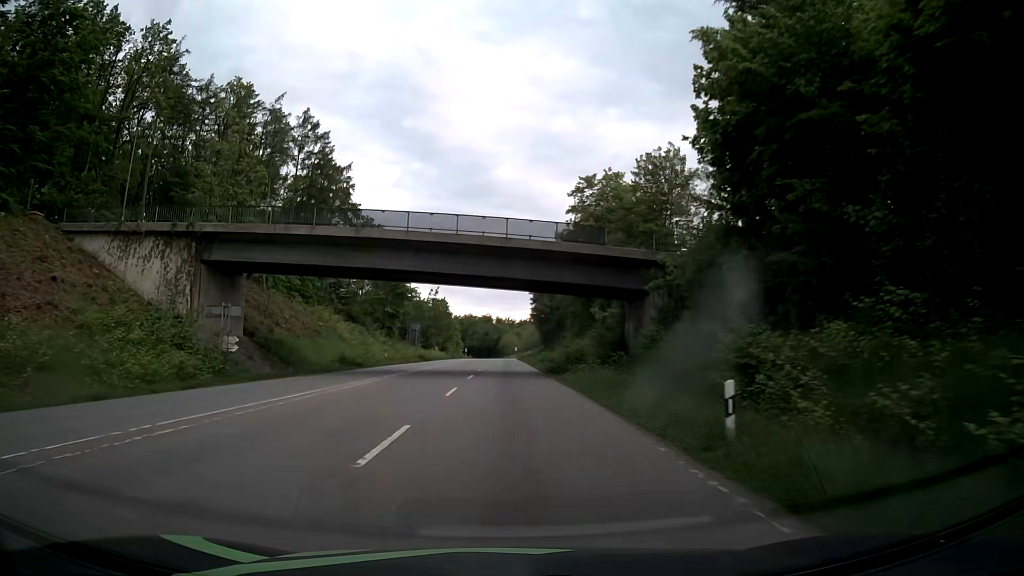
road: secondary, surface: asphalt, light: Day
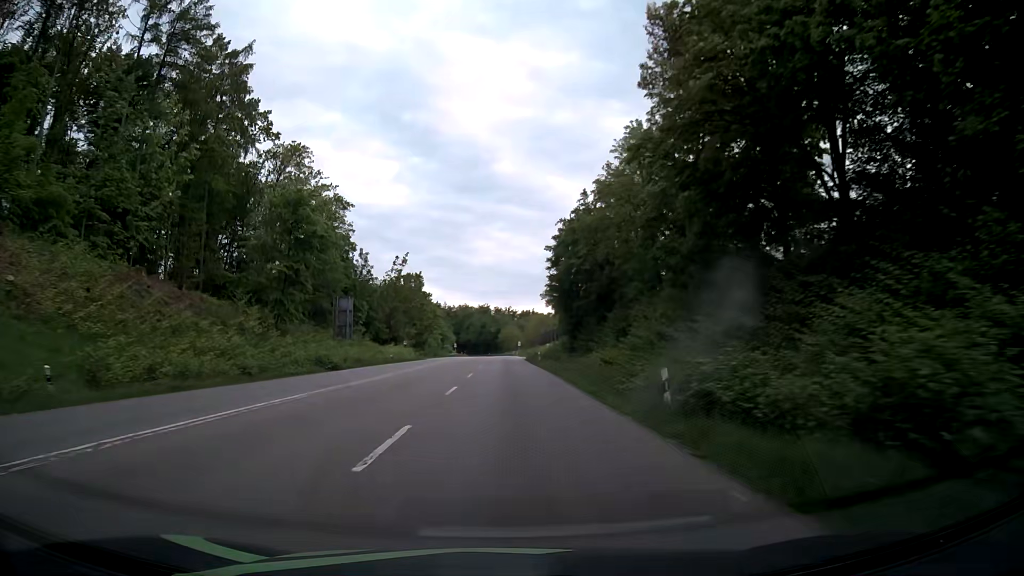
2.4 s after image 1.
(+0.1, +46.9) m; 0°
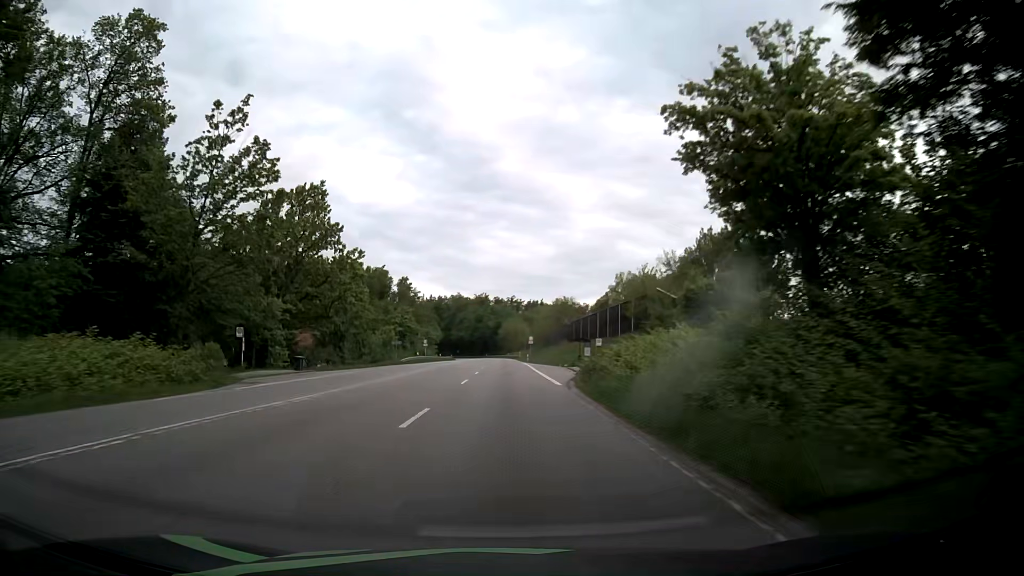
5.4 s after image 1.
(+0.5, +65.1) m; 0°
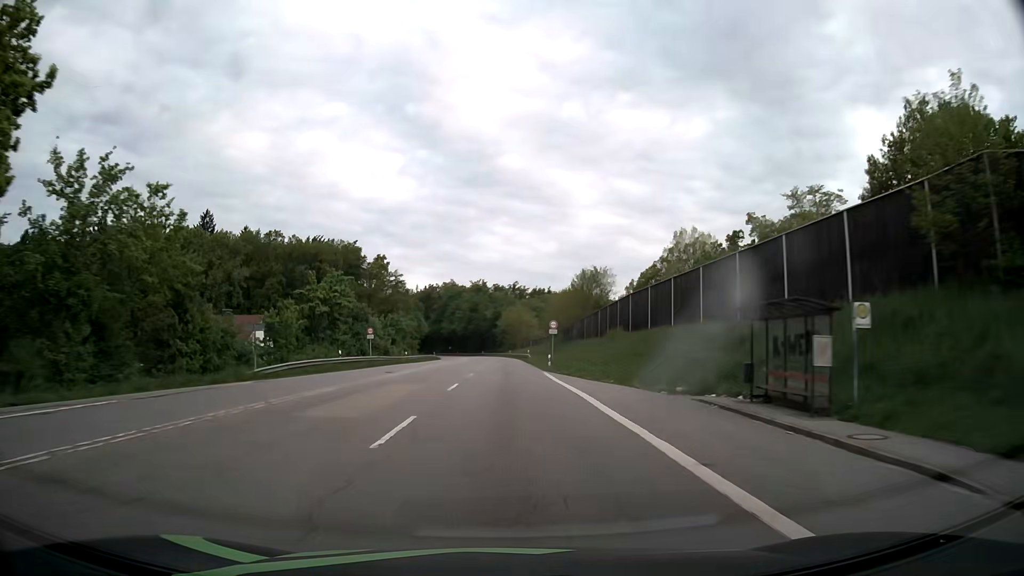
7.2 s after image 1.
(-0.1, +42.2) m; 0°
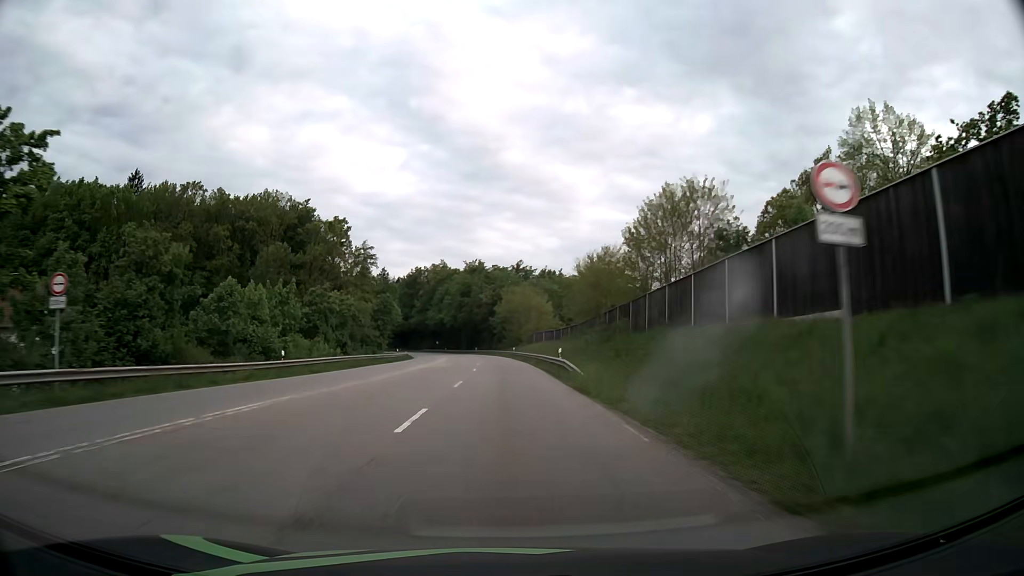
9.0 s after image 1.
(-0.1, +44.4) m; 0°
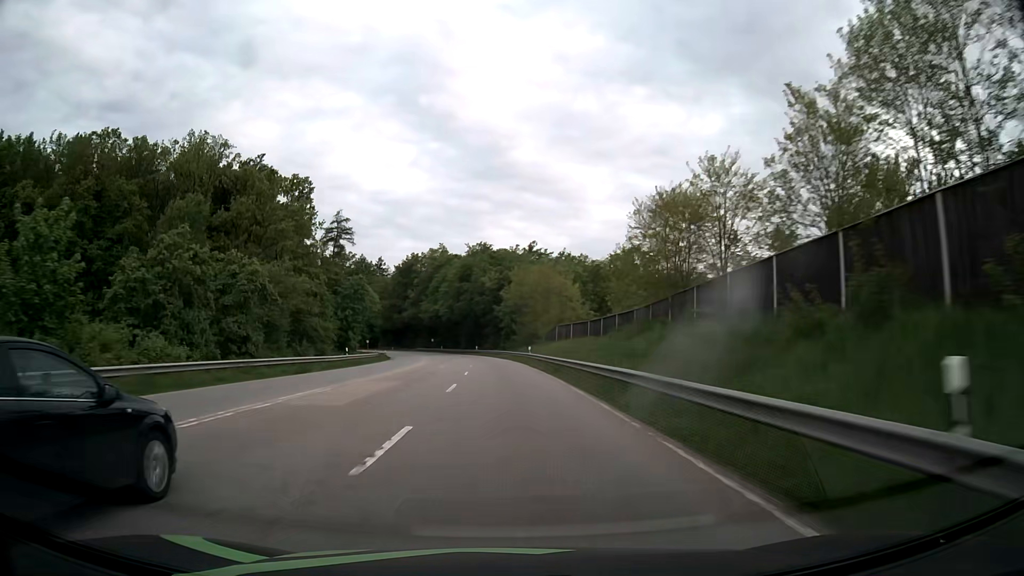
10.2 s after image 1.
(-0.1, +30.4) m; -1°
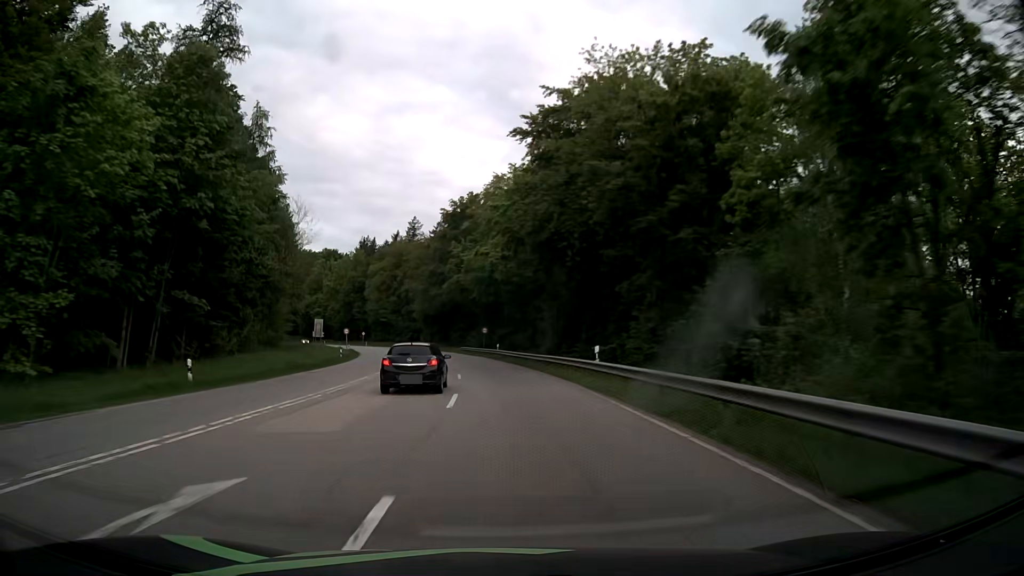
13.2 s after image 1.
(-4.0, +77.4) m; -8°
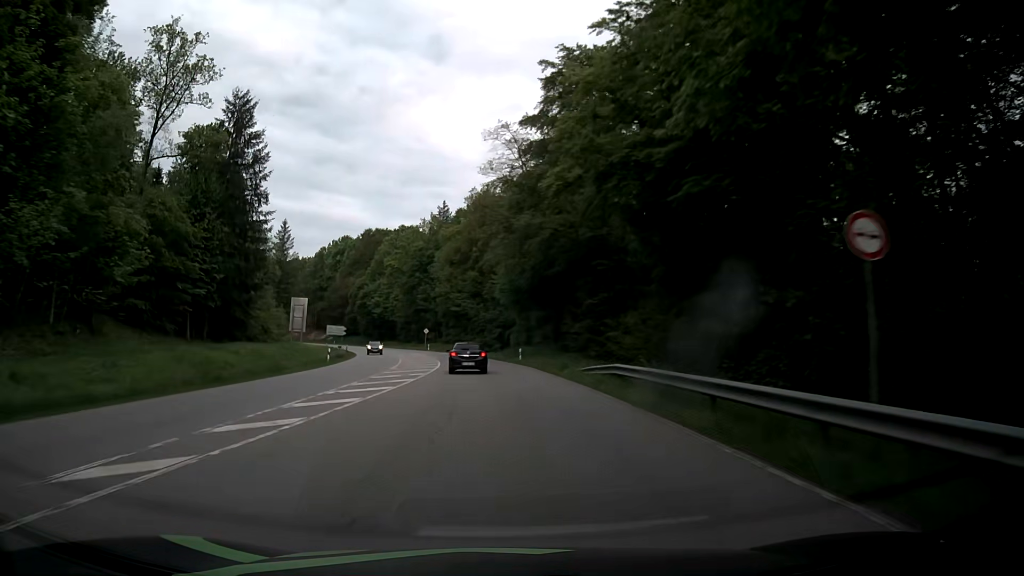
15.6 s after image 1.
(-5.0, +62.6) m; -10°
(0, +10) (-1, +20) (-1, +30) (-2, +40) (-3, +50) (-5, +60) (-7, +70) (-9, +79) (-11, +89) (-14, +99) m
